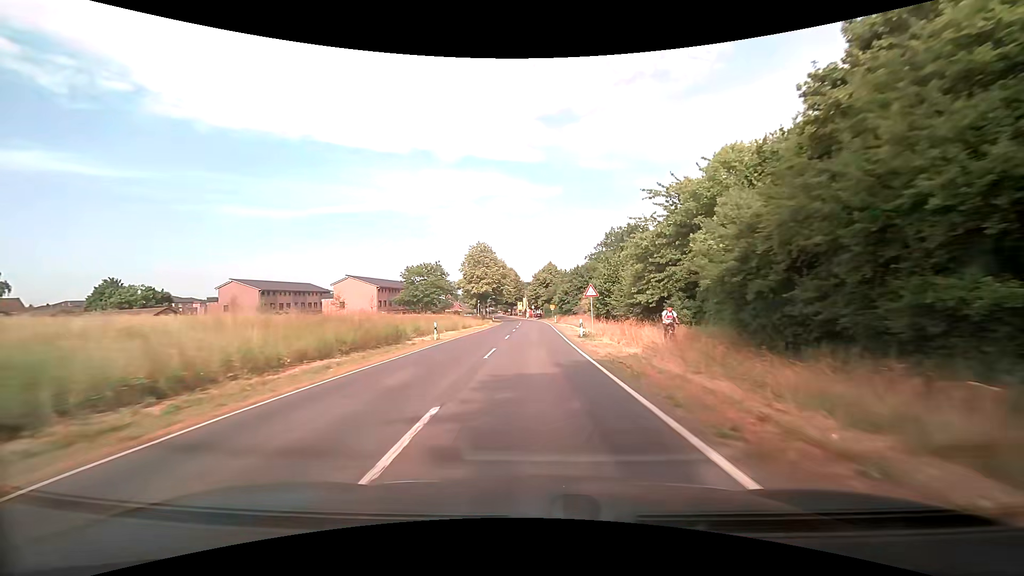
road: secondary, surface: asphalt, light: Day
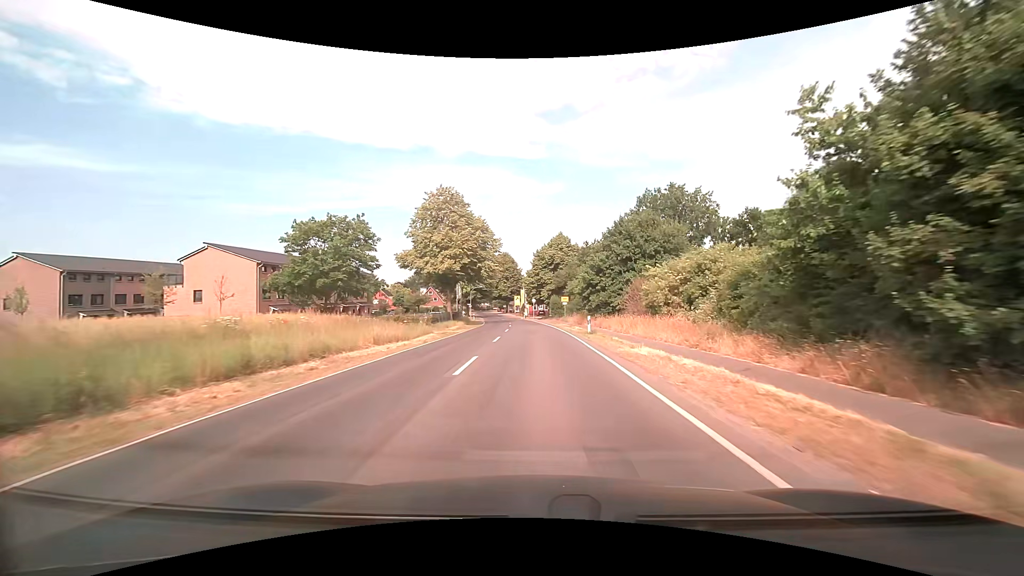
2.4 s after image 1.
(0.0, +40.3) m; 0°
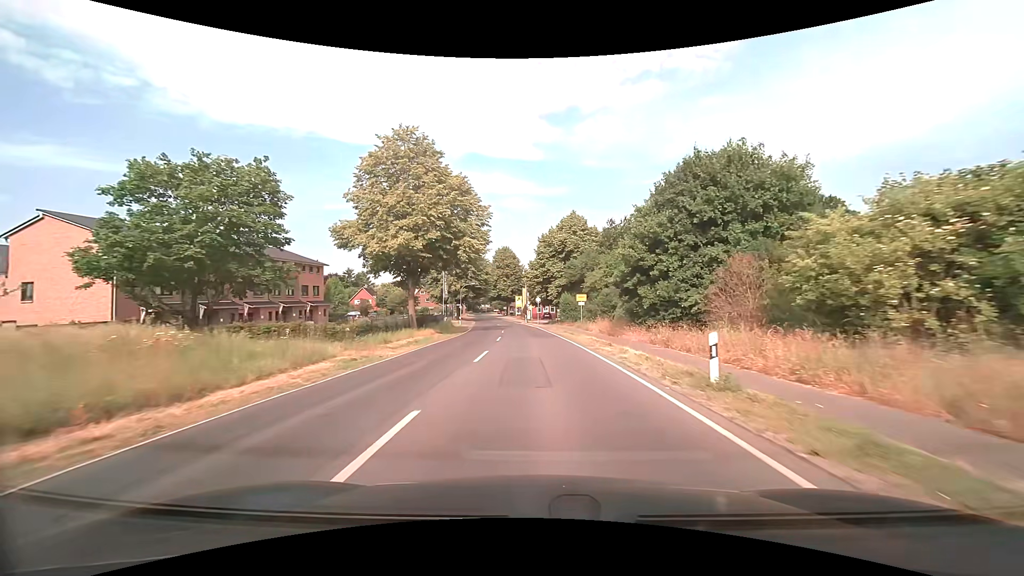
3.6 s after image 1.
(0.0, +18.5) m; -1°
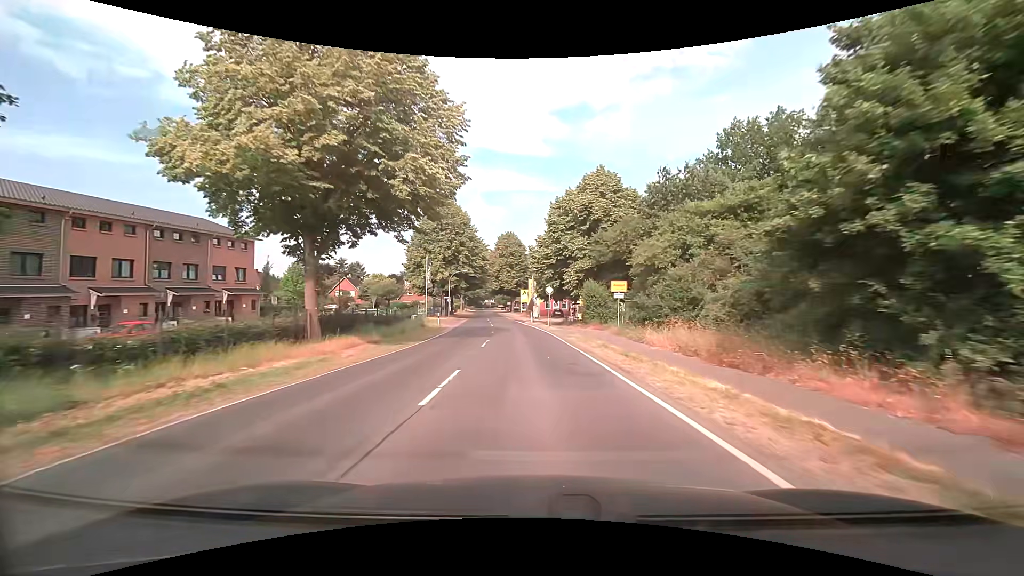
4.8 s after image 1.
(0.0, +17.8) m; -1°
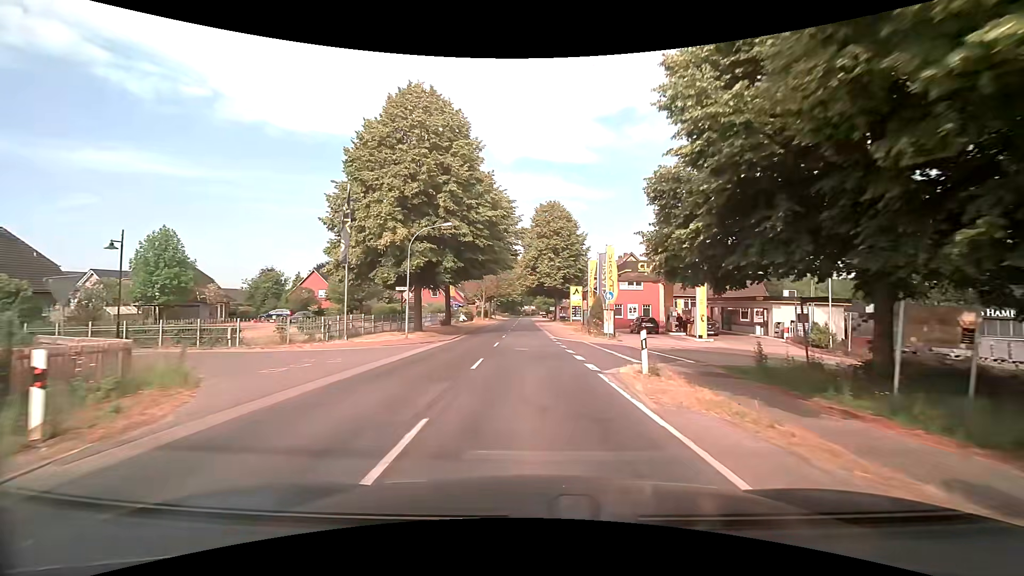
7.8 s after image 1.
(-1.5, +37.7) m; -5°
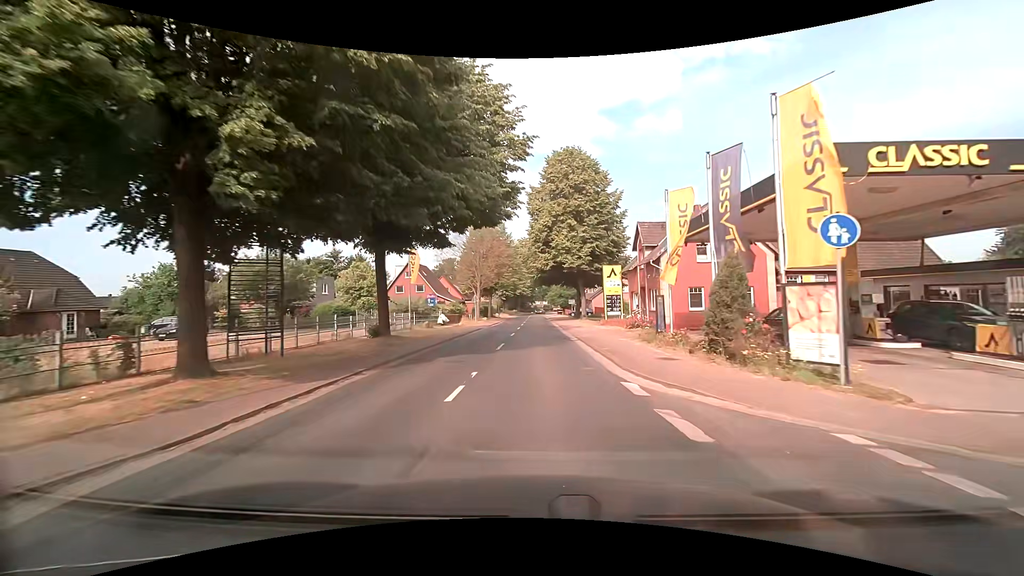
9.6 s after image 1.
(-0.2, +23.1) m; -1°
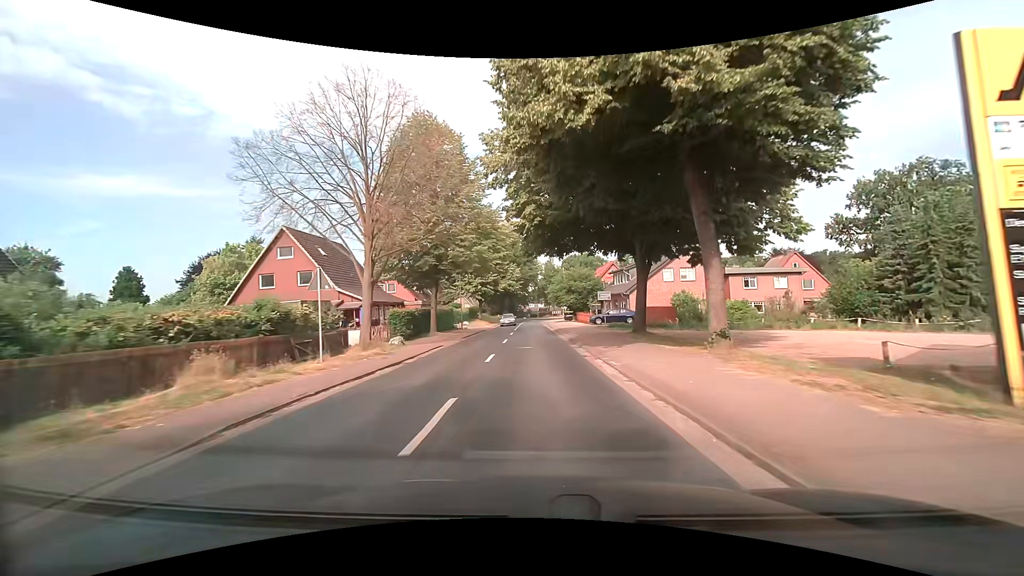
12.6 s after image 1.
(+0.4, +39.0) m; +1°
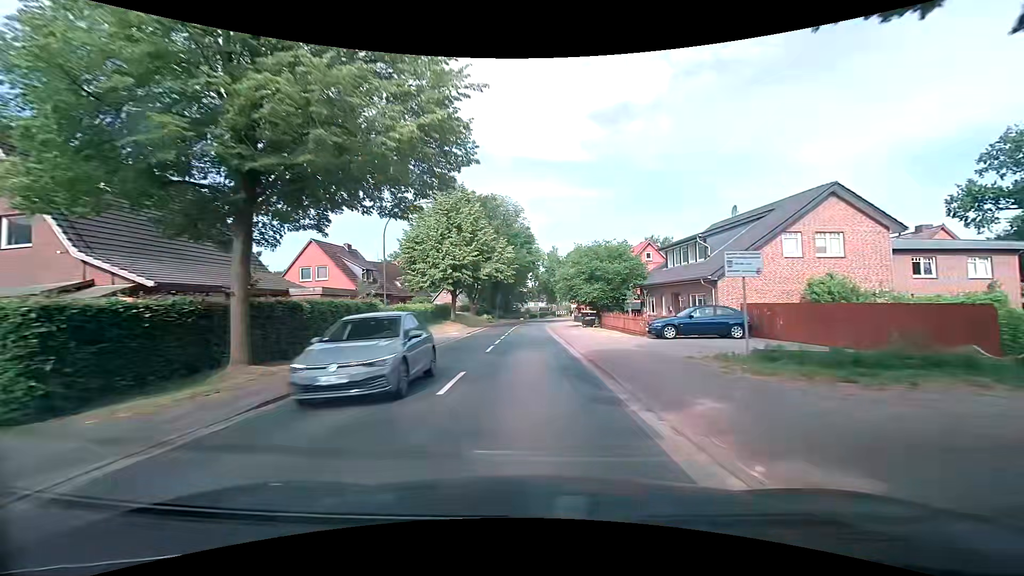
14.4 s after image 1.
(0.0, +23.8) m; 0°
(0, +10) (0, +20) (0, +30) (0, +40) (0, +50) (0, +60) (+1, +70) (+4, +80) (+8, +89) (+14, +97) m
